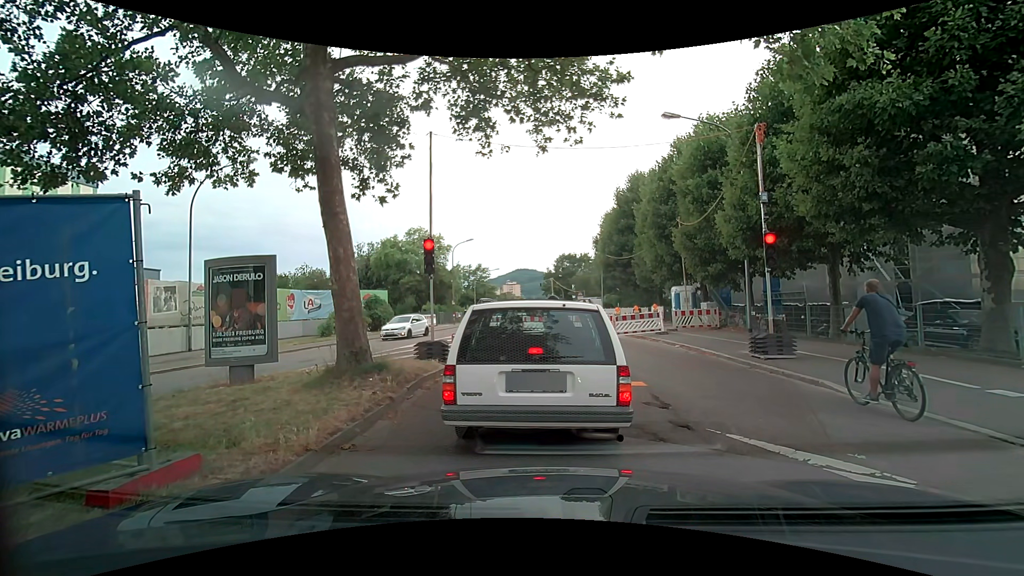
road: secondary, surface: asphalt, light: Day
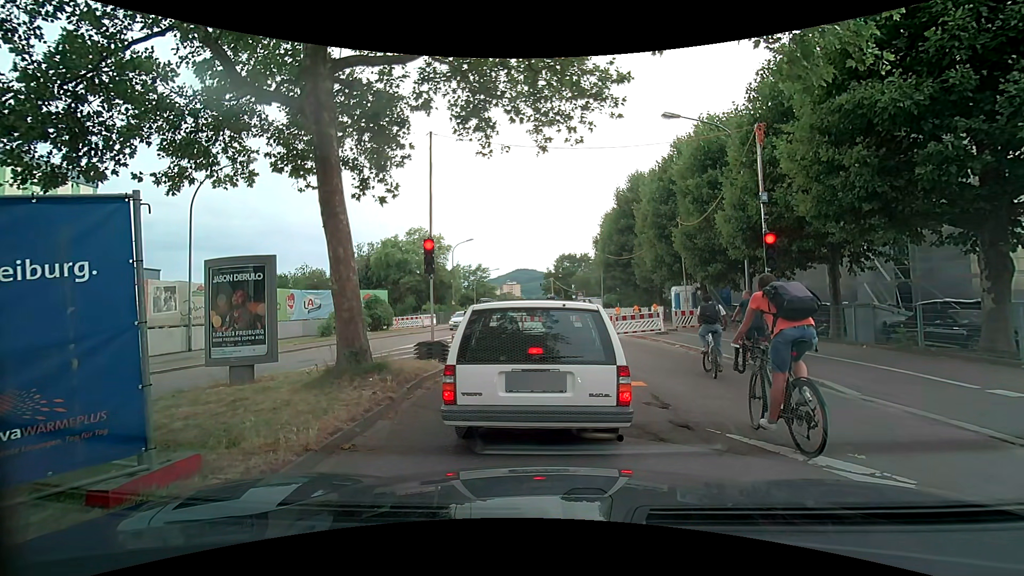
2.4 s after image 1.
(0.0, 0.0) m; 0°
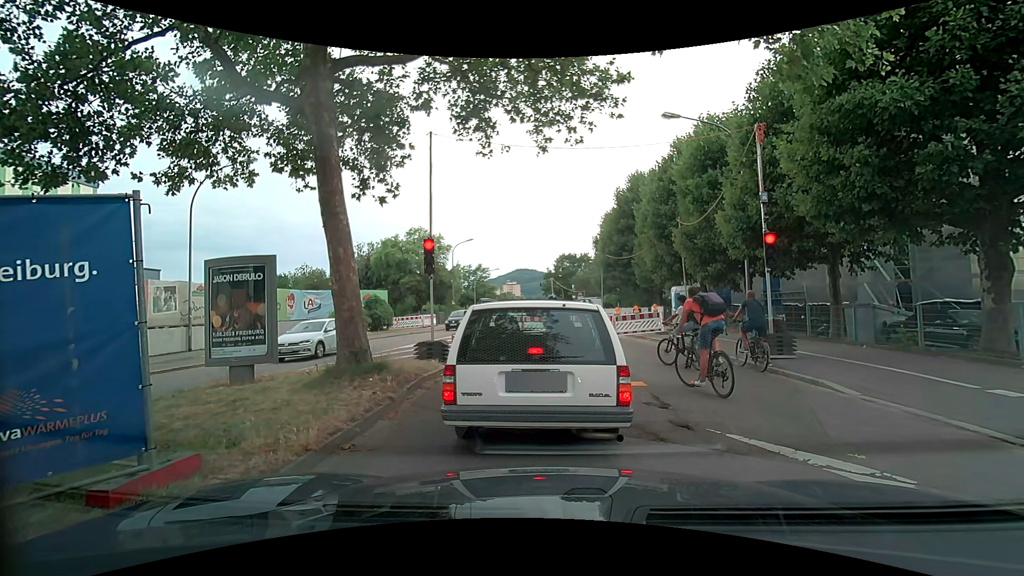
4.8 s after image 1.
(0.0, 0.0) m; 0°
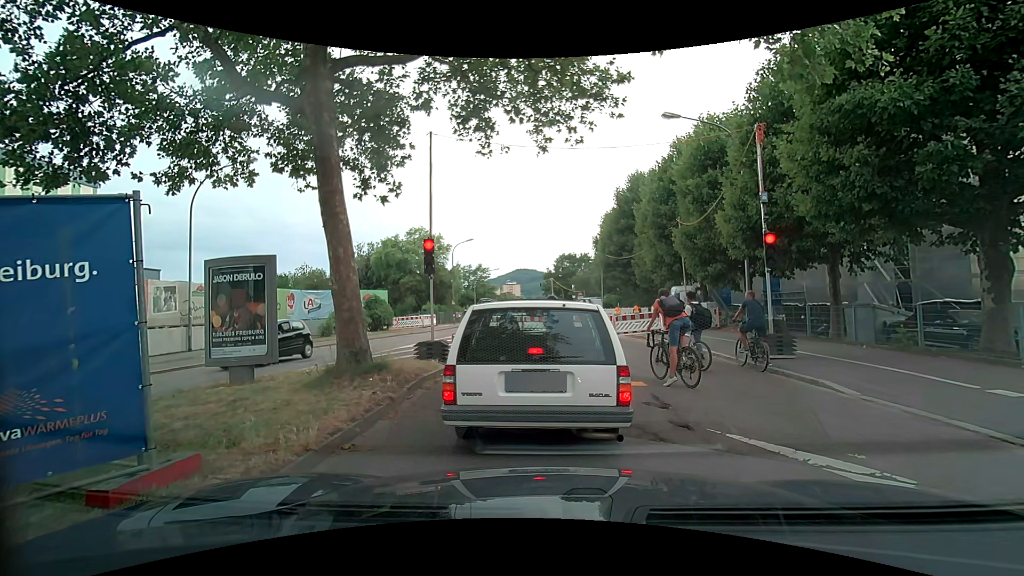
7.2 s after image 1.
(0.0, 0.0) m; 0°
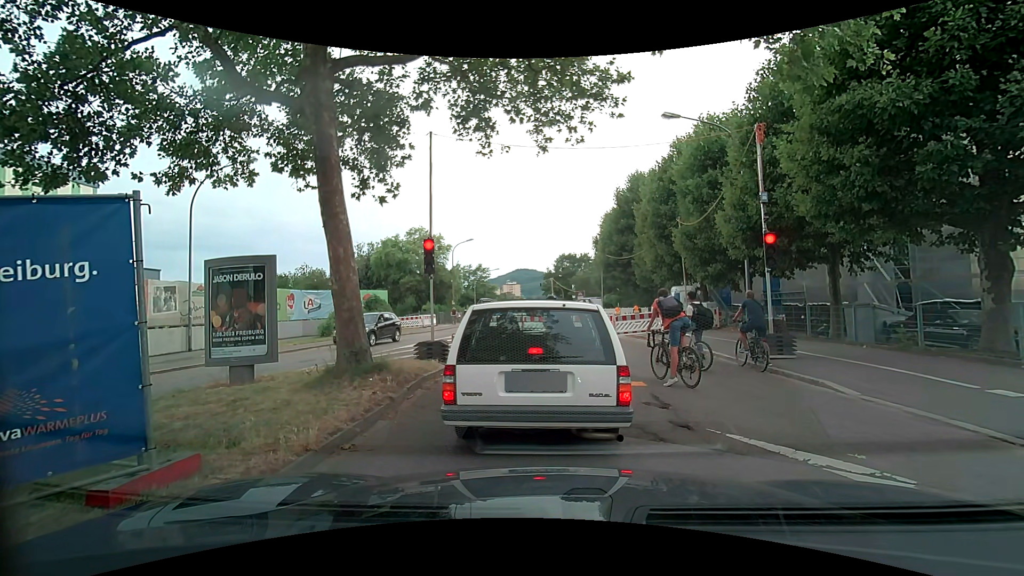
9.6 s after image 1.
(0.0, 0.0) m; 0°
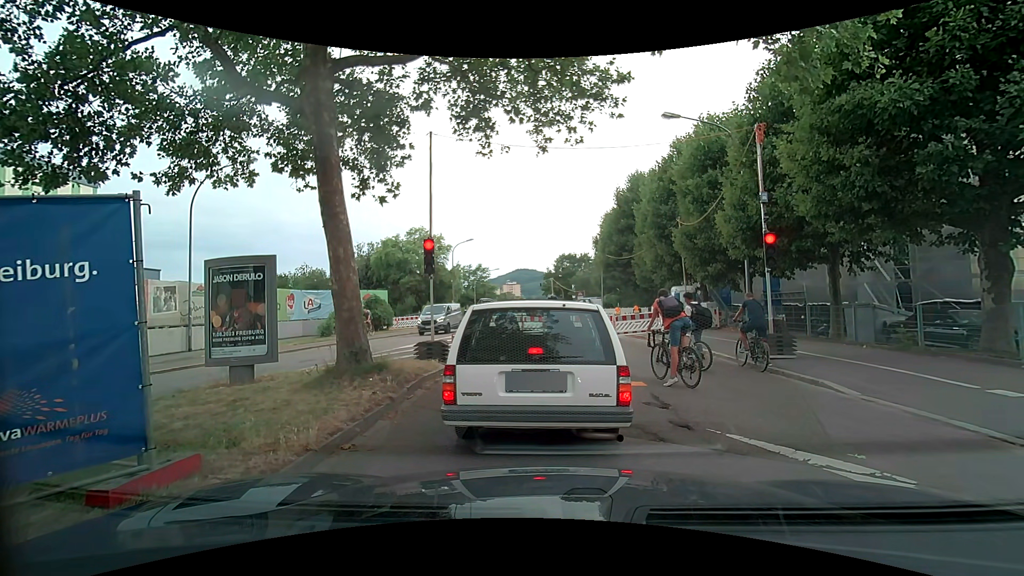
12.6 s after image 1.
(0.0, 0.0) m; 0°
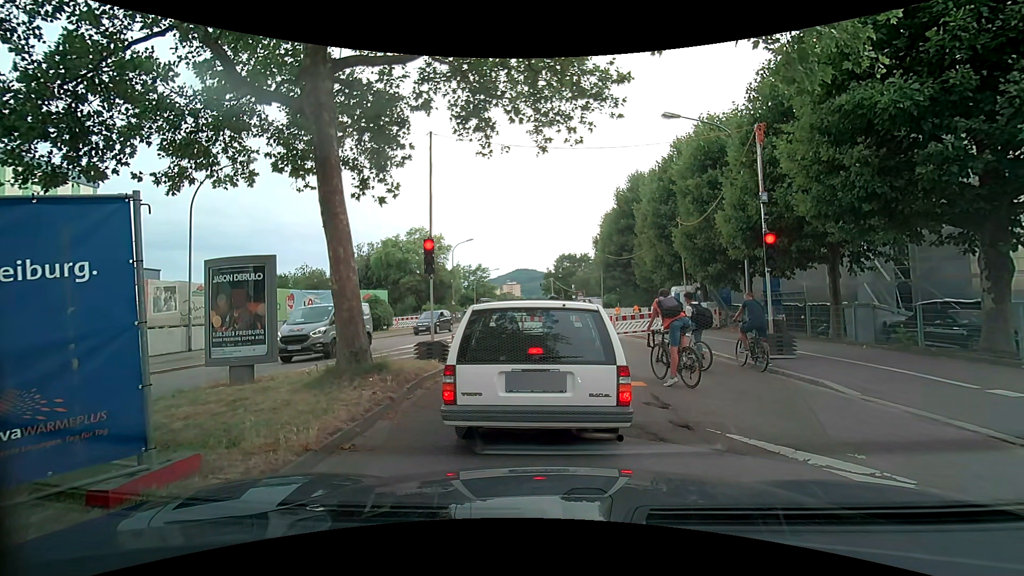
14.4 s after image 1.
(0.0, 0.0) m; 0°
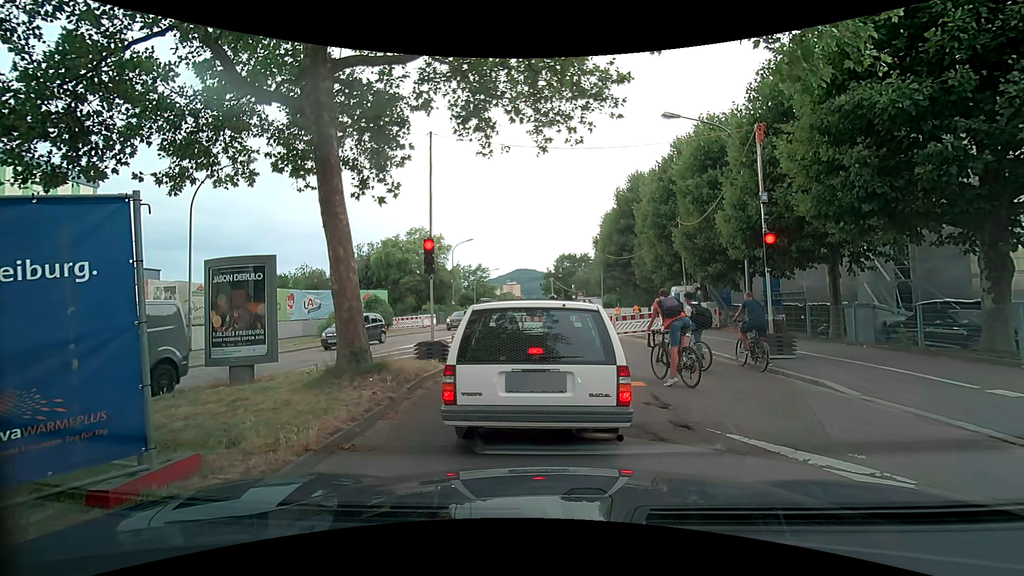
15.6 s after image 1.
(0.0, 0.0) m; 0°
(+1, +10) (-1, +20) (-4, +29) (-5, +39) (-3, +49) (-2, +59) (0, +69) (+1, +79) (+2, +89) (+2, +99) m
